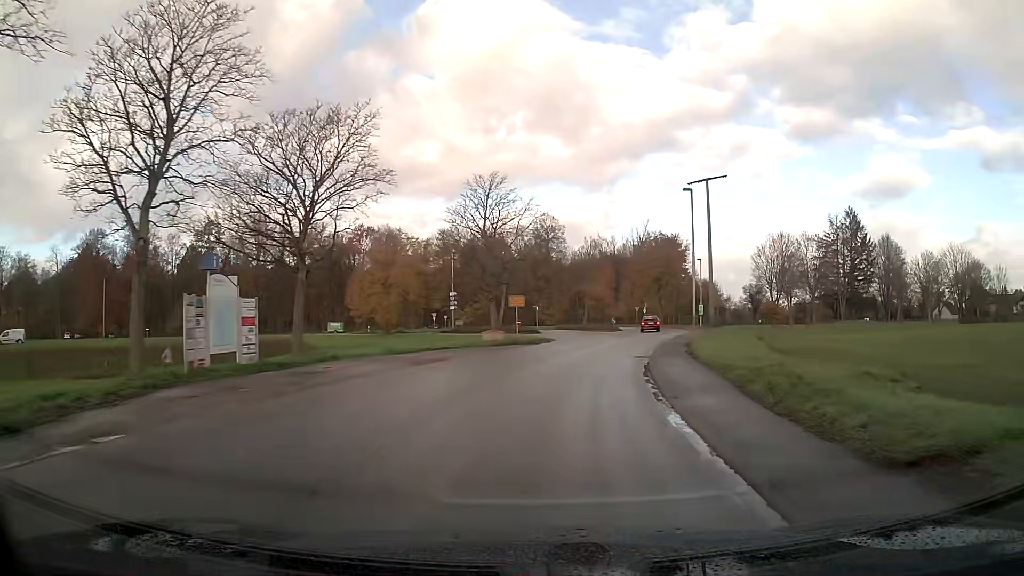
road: unclassified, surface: asphalt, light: Day
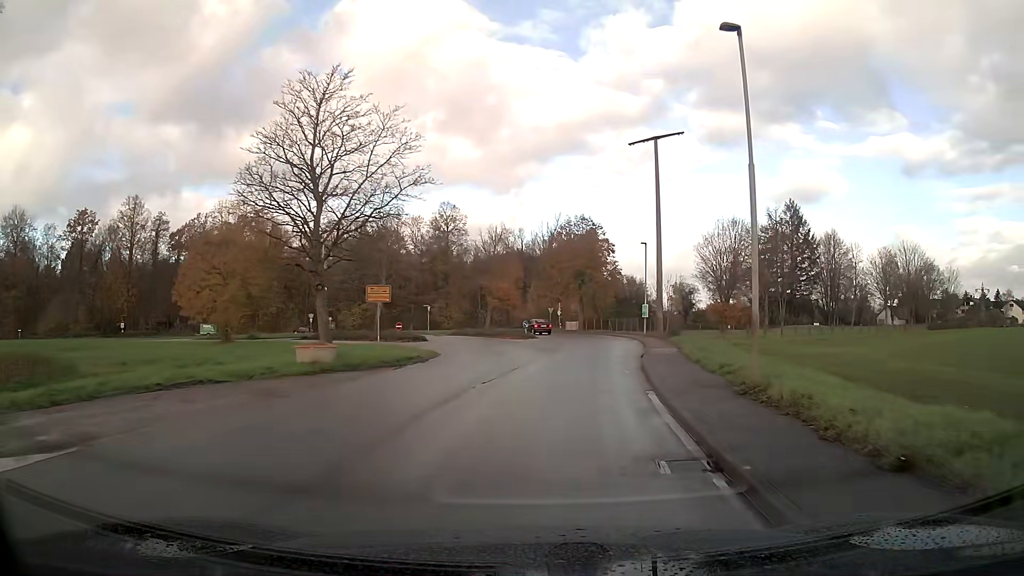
(+1.2, +16.6) m; +8°
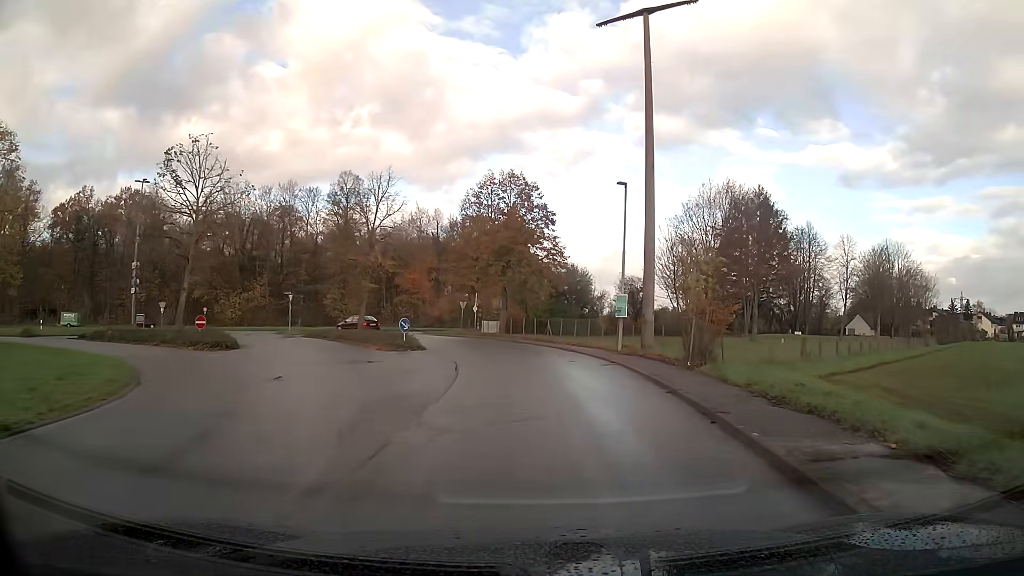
(+1.2, +21.3) m; +5°
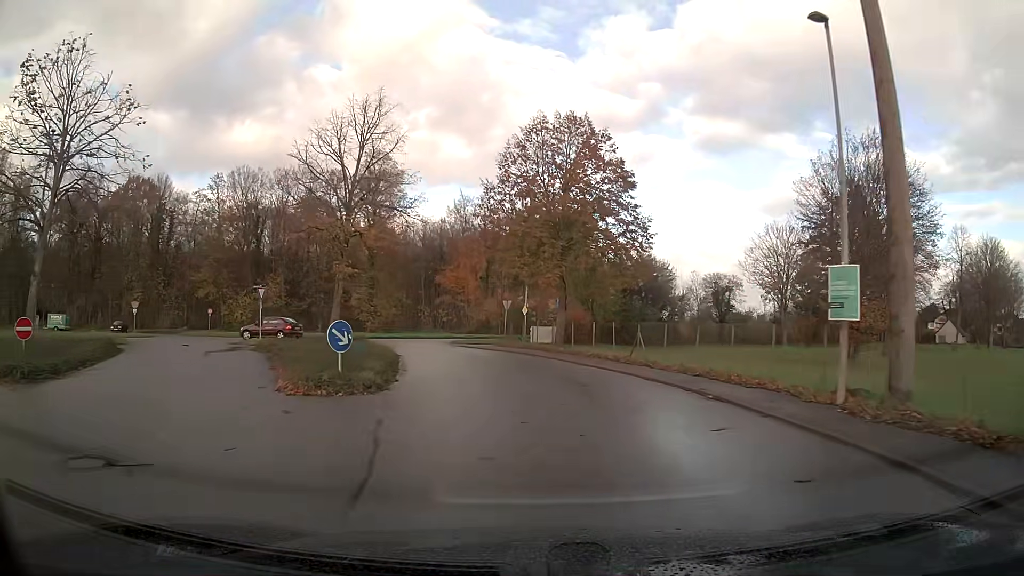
(-0.6, +15.3) m; -6°
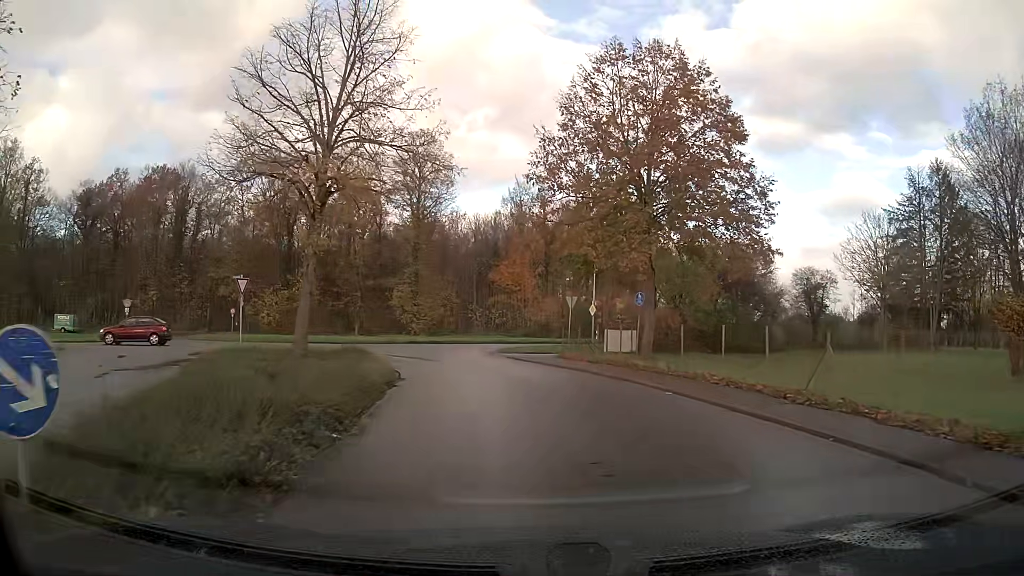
(-0.4, +9.7) m; -5°
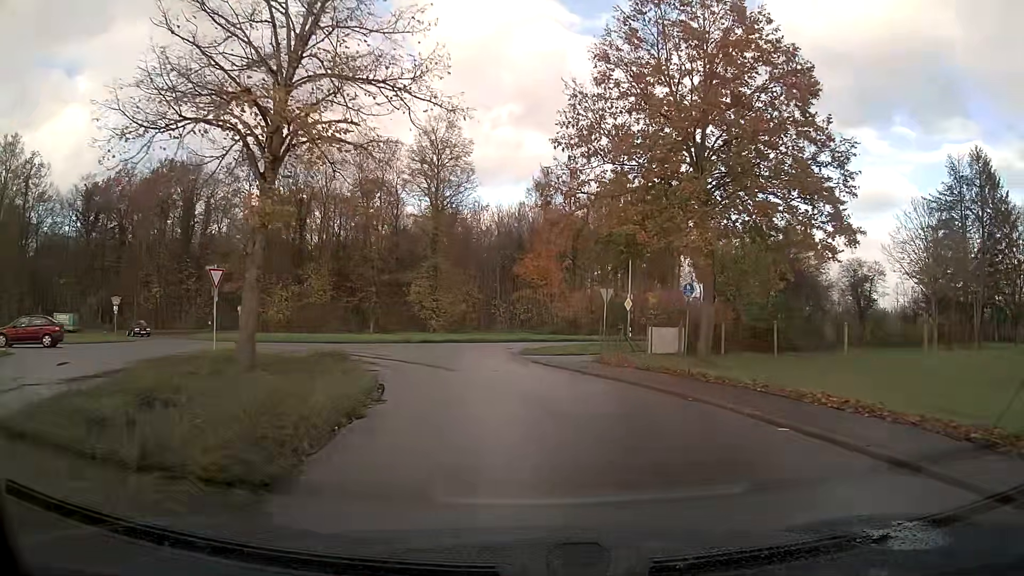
(-0.1, +4.7) m; -2°
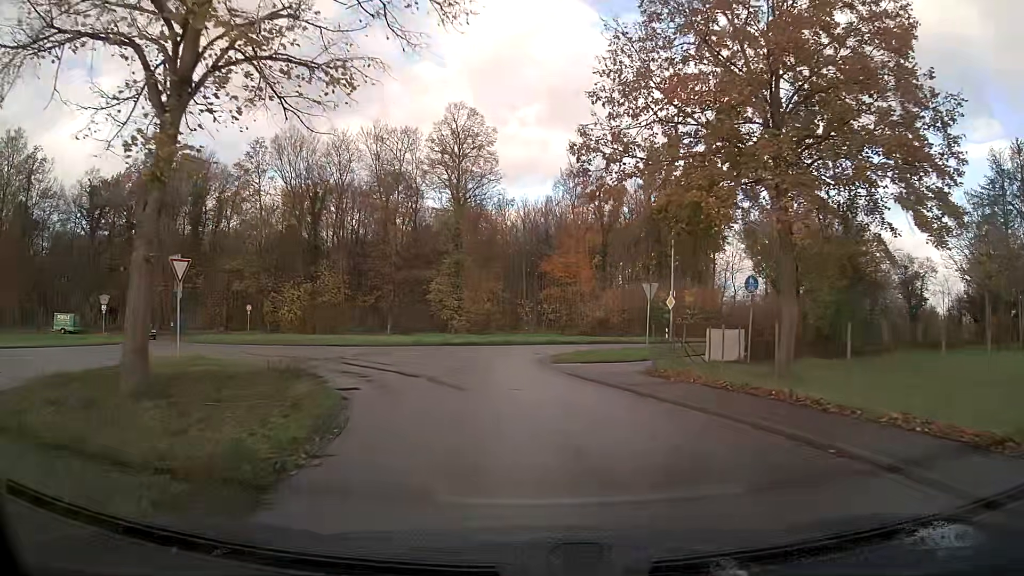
(-0.1, +4.4) m; -3°
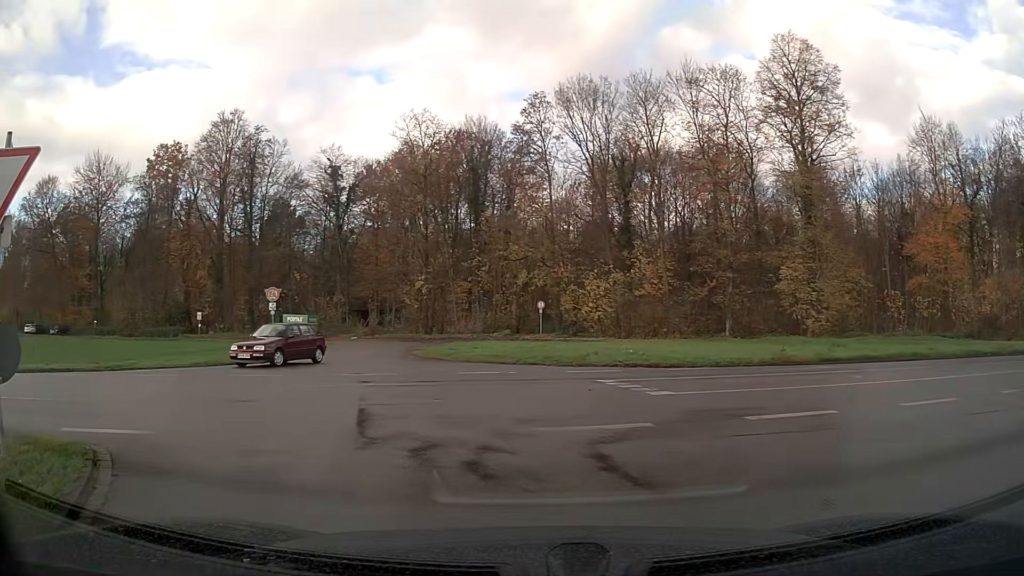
(-3.1, +15.2) m; -30°
